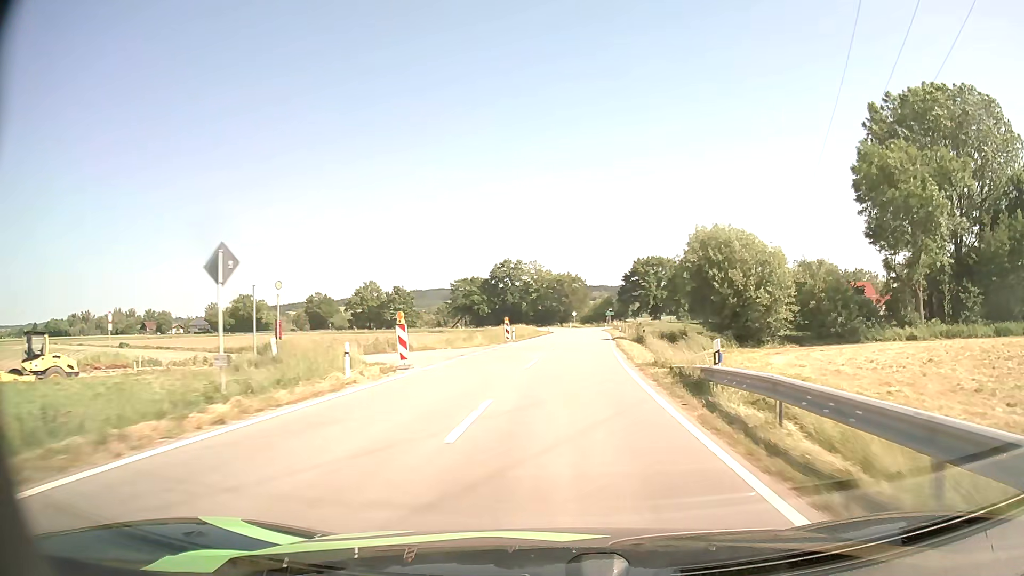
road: tertiary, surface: asphalt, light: Day
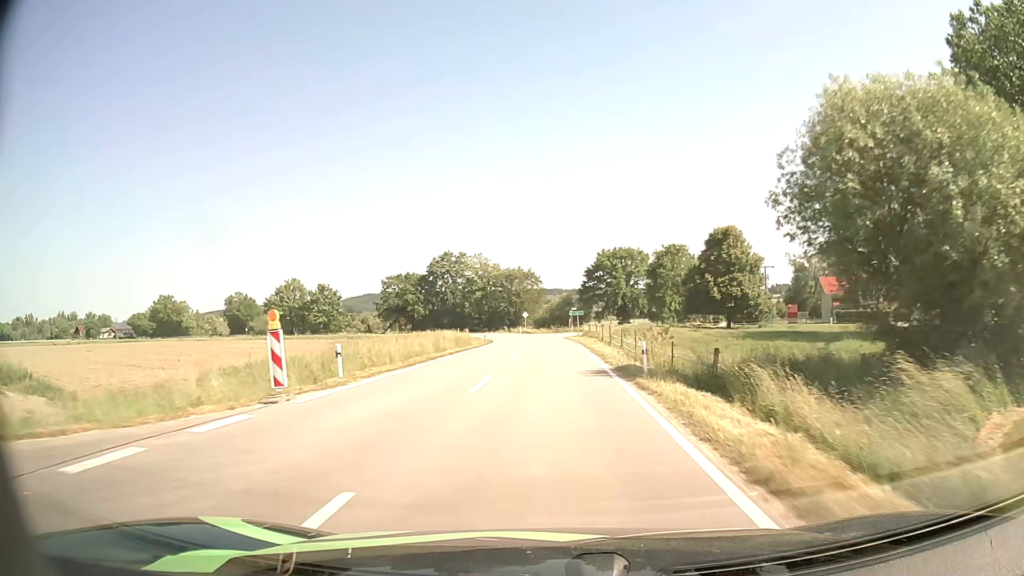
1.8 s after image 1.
(+1.6, +30.6) m; +4°
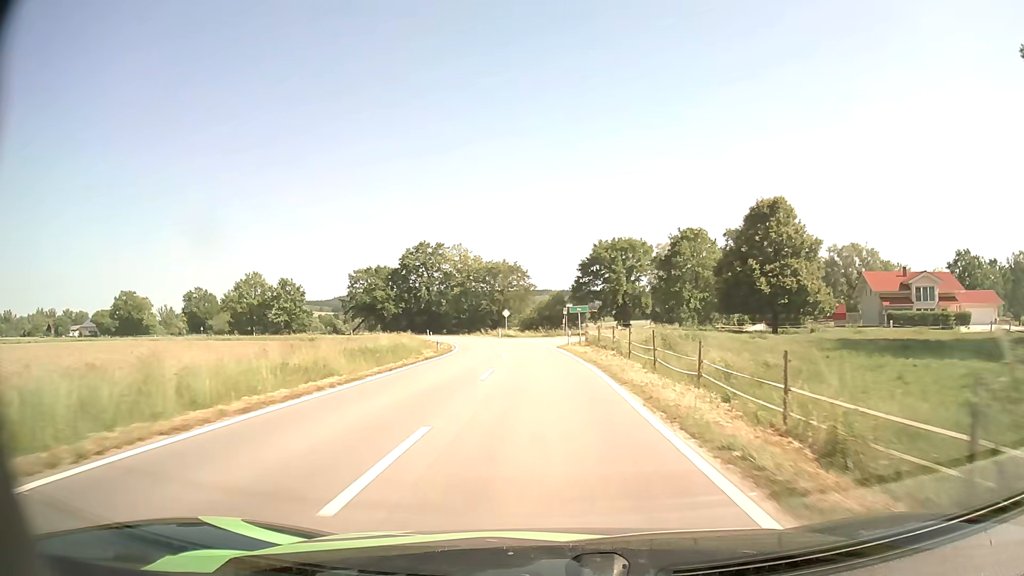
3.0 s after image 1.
(+0.1, +20.5) m; +1°
(0, +10) (0, +20) (0, +30) (-1, +40) (-2, +50) (-4, +60) (-6, +69) (-9, +79) (-13, +88) (-18, +97) m
